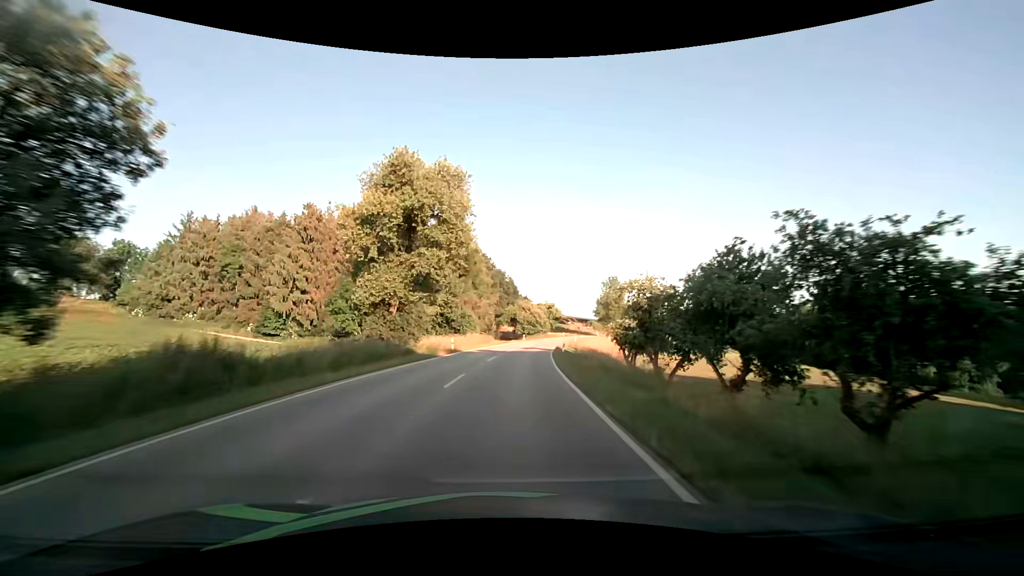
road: secondary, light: Day
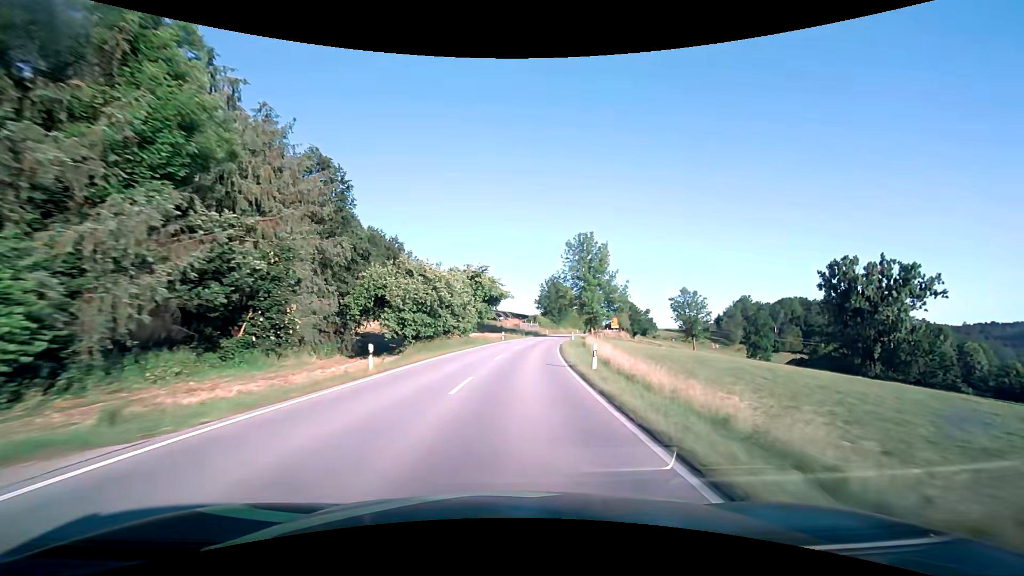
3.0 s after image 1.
(+4.3, +60.7) m; +9°
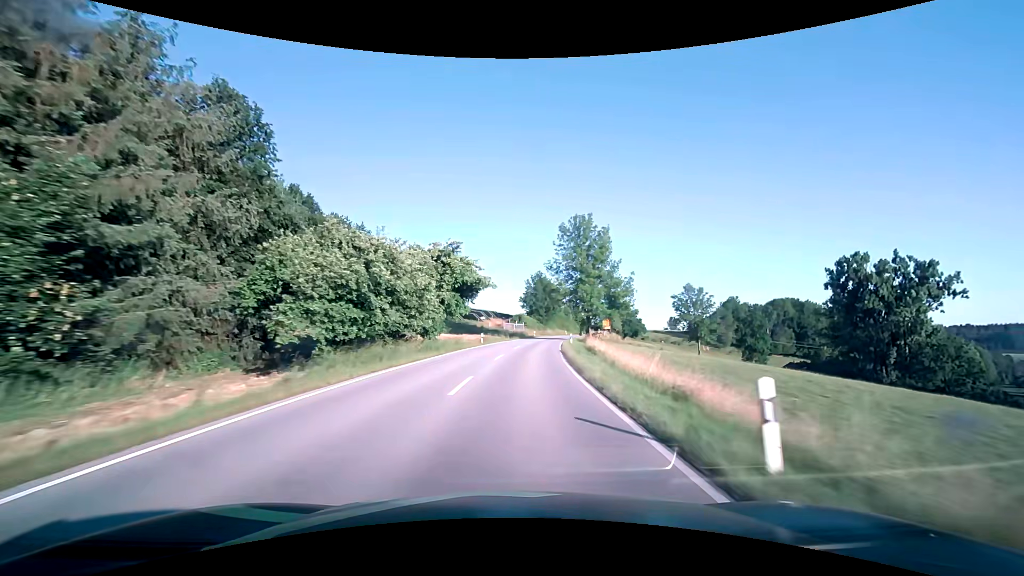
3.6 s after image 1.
(+0.2, +12.9) m; +2°
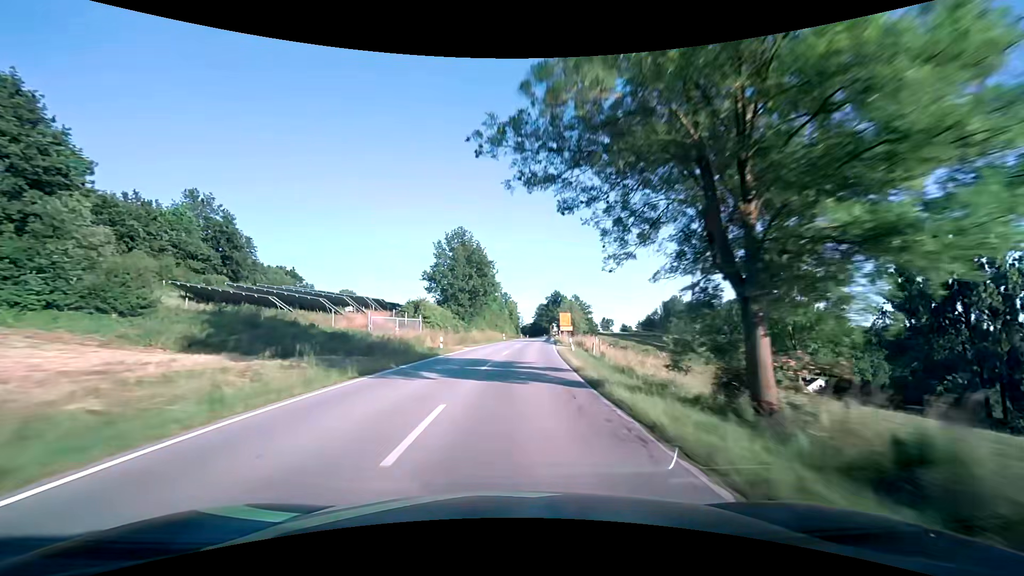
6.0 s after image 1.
(+4.0, +53.2) m; +9°
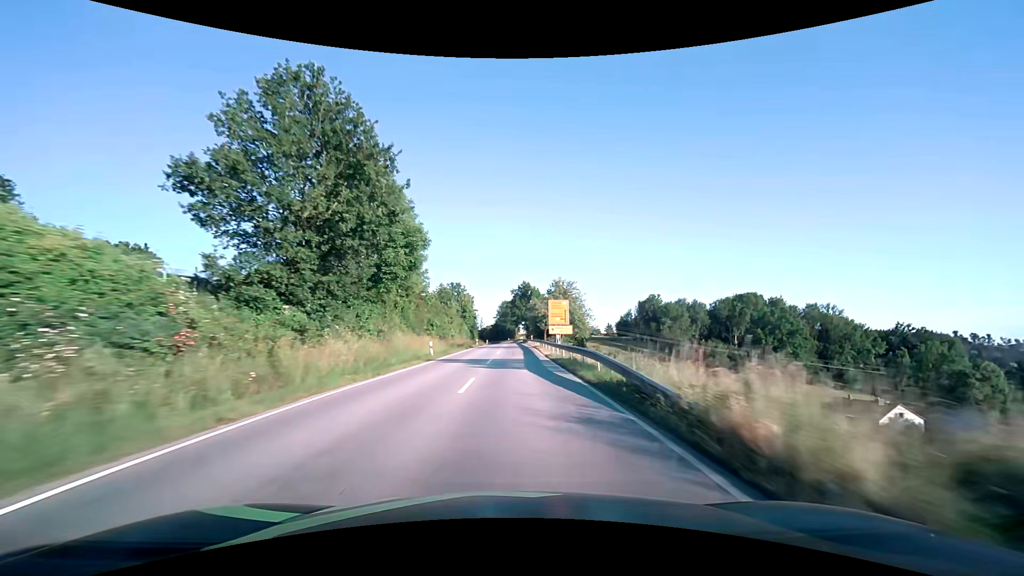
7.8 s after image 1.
(+1.9, +41.9) m; +5°
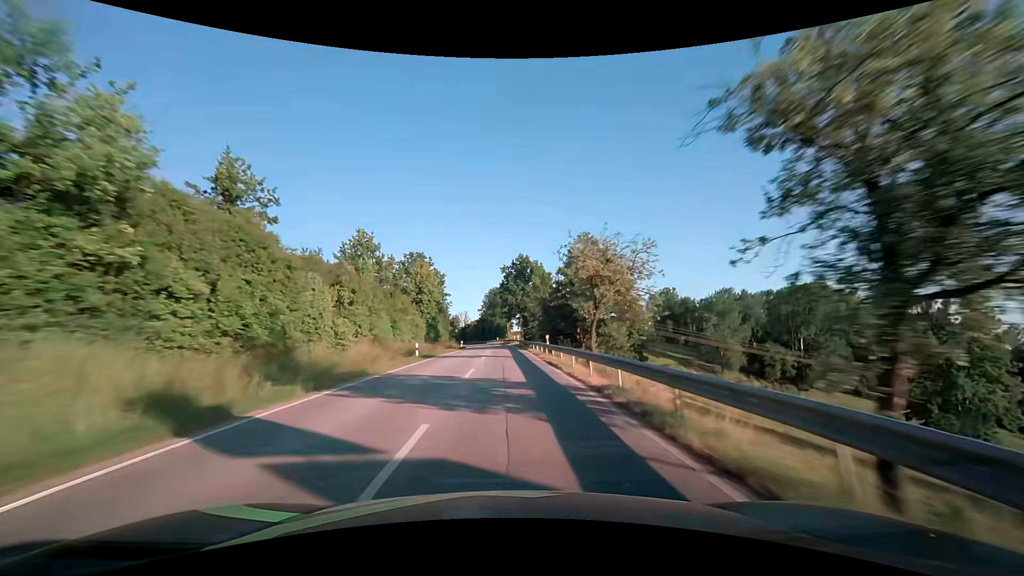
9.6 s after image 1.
(+0.5, +44.1) m; +1°
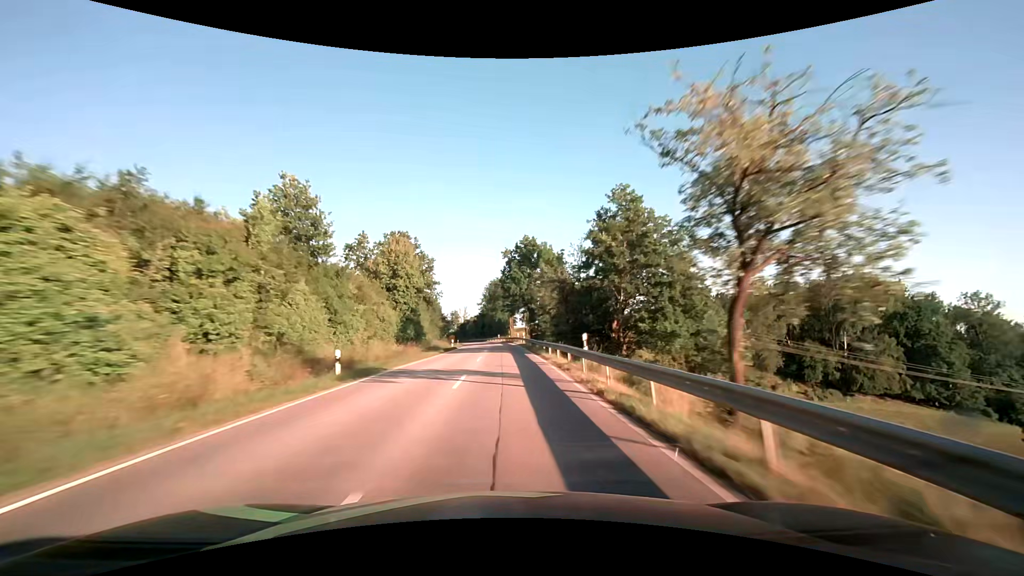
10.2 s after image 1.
(0.0, +15.1) m; 0°
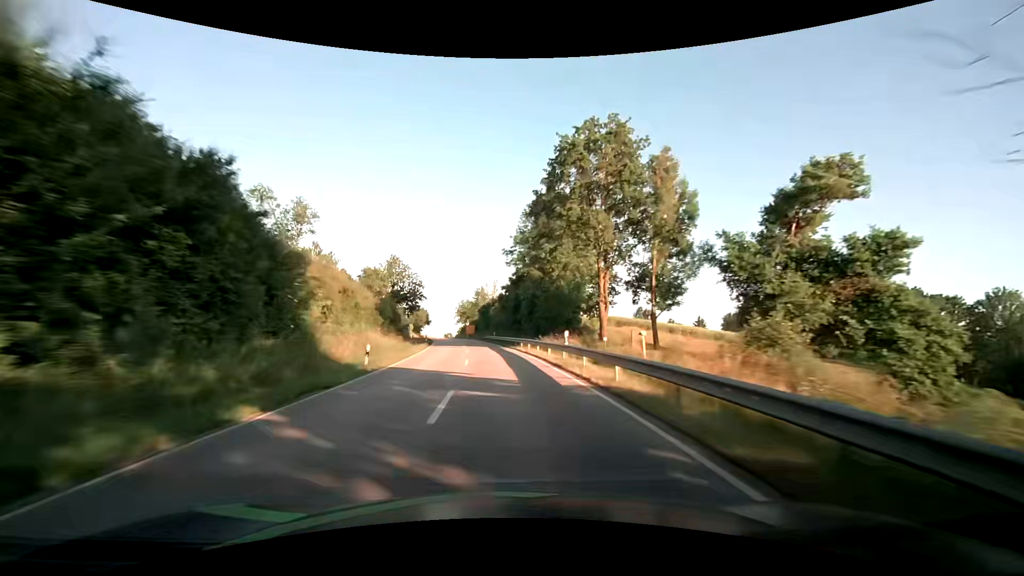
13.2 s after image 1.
(-2.6, +77.1) m; -6°
(0, +10) (0, +20) (-1, +30) (-2, +40) (-3, +50) (-4, +60) (-5, +70) (-7, +80) (-8, +89) (-10, +99) m
